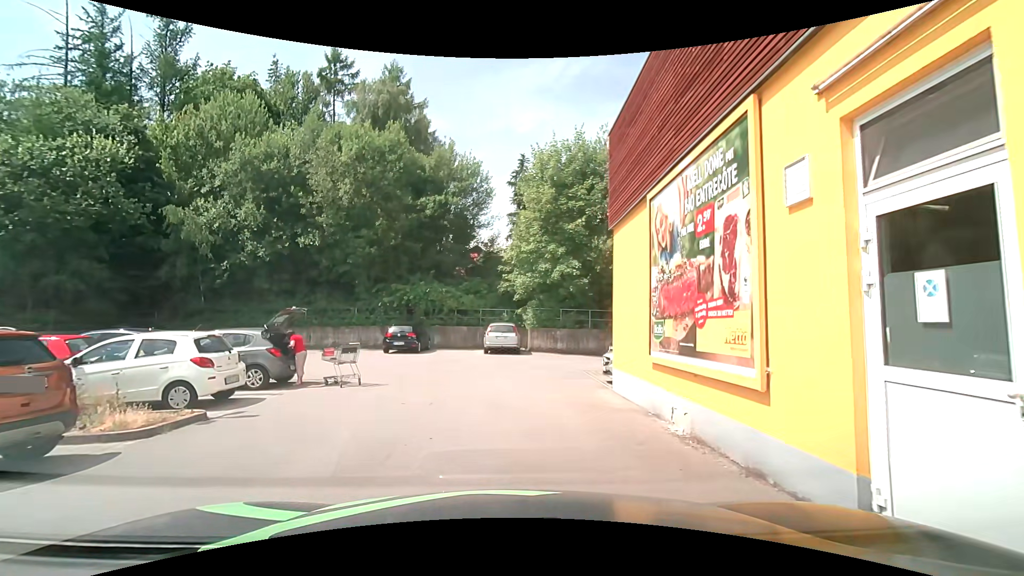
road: secondary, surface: asphalt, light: Day
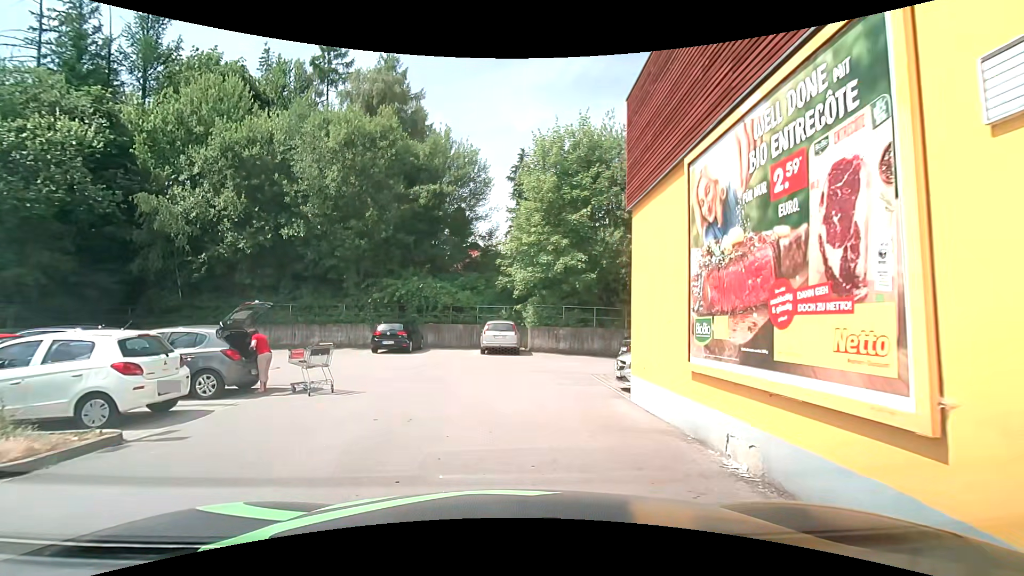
(-0.1, +1.9) m; -2°
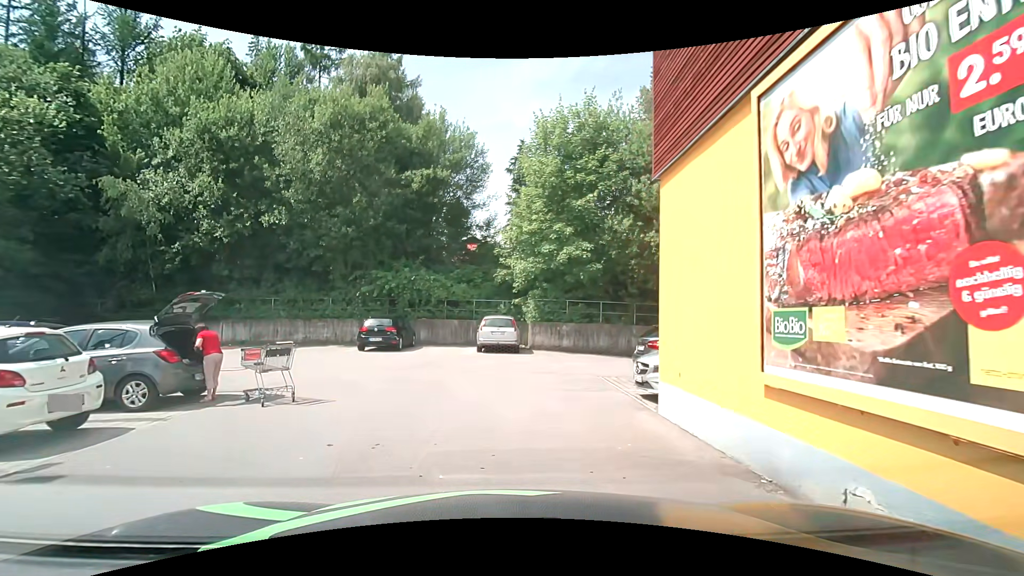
(0.0, +1.9) m; 0°
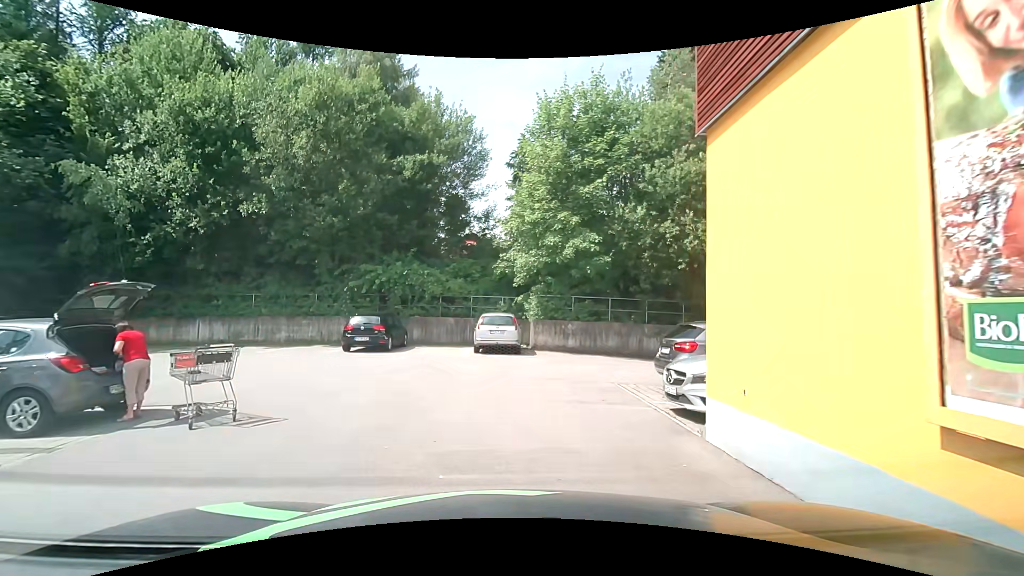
(0.0, +1.9) m; -1°
